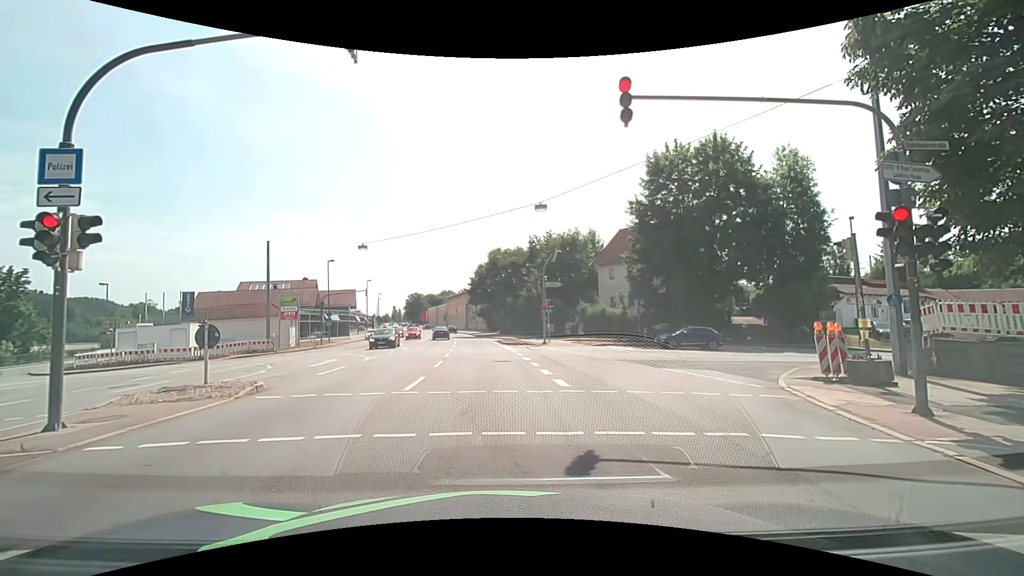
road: primary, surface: asphalt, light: Day
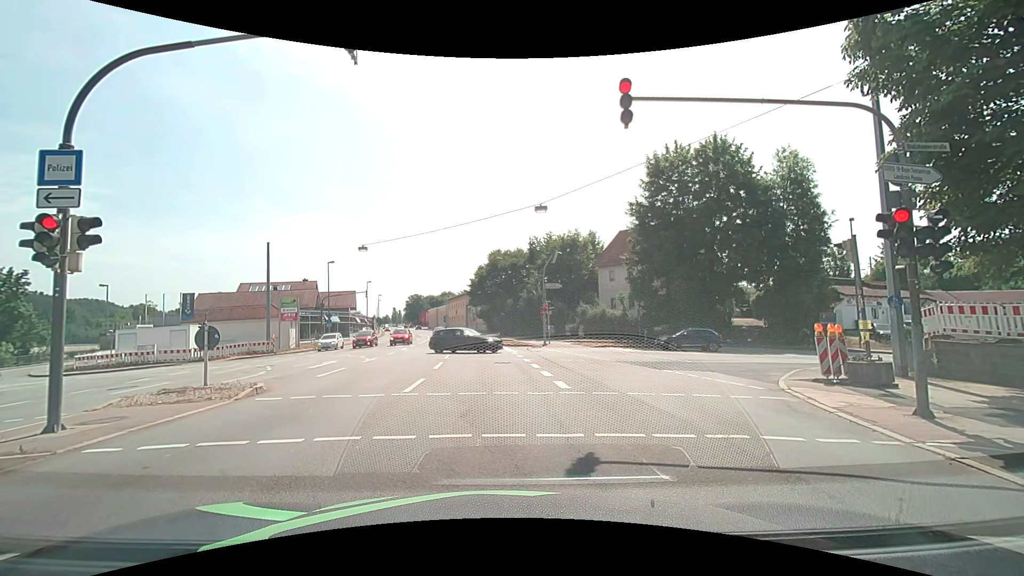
(0.0, +0.1) m; 0°
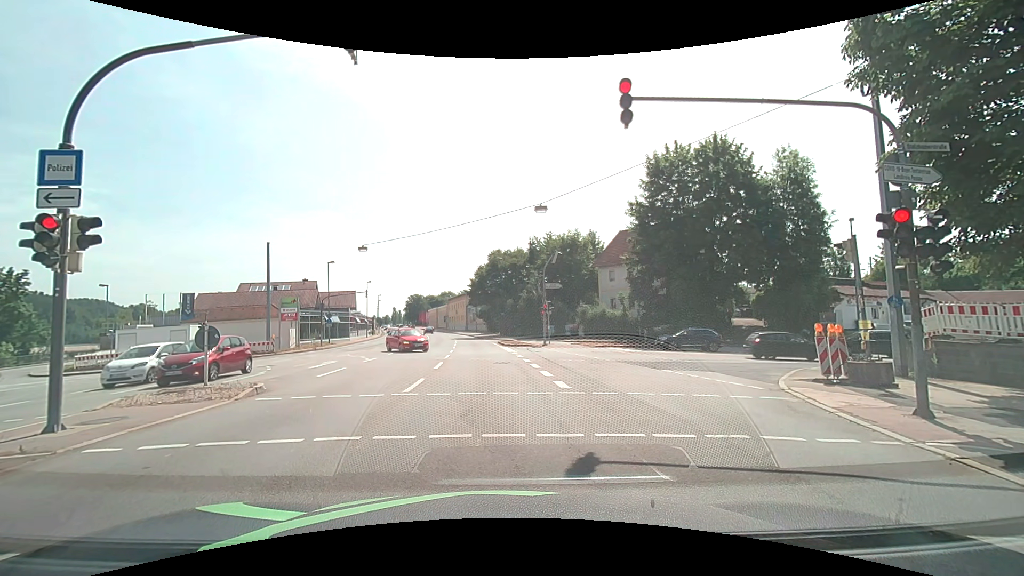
(0.0, 0.0) m; 0°
(0, +10) (-1, +20) (-1, +30) (-2, +40) (-3, +50) (-4, +60) (-5, +70) (-7, +80) (-9, +89) (-11, +99) m
